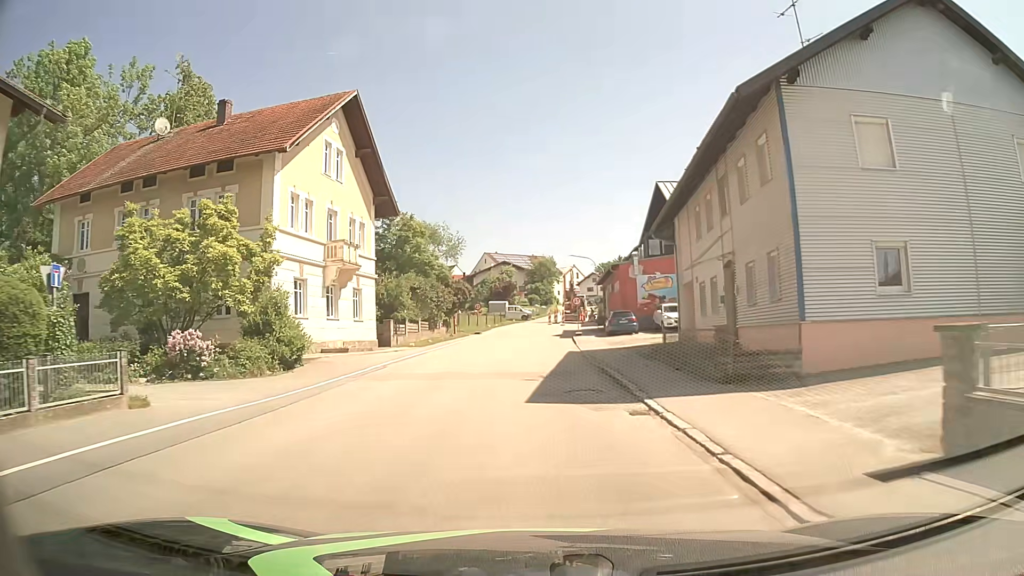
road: secondary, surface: asphalt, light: Day
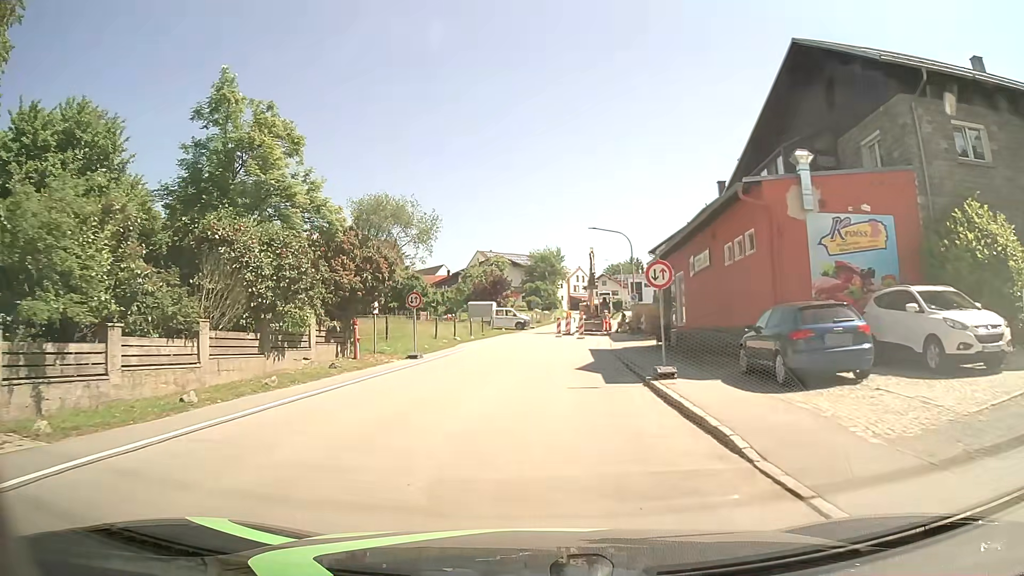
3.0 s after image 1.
(+0.1, +27.4) m; 0°
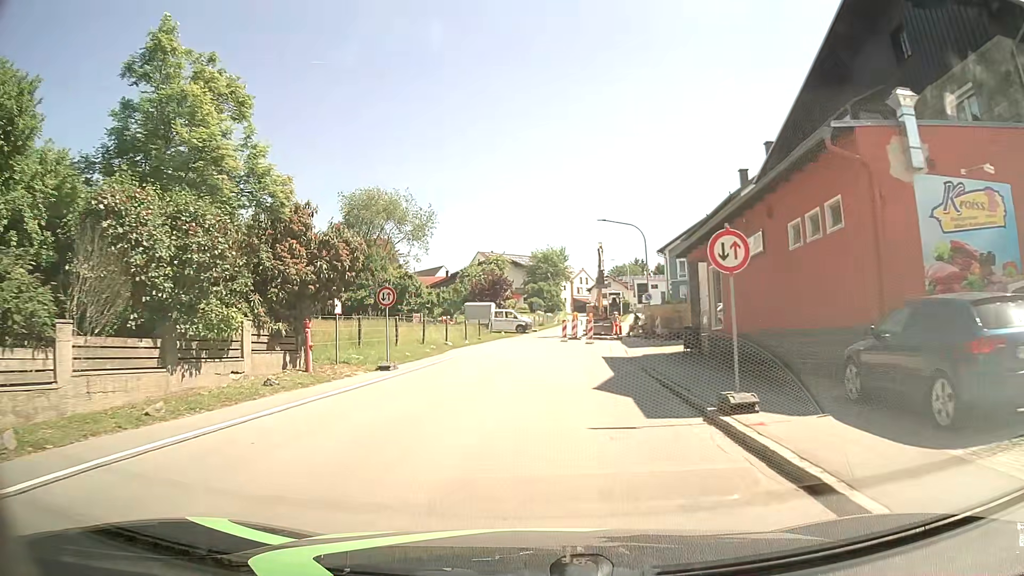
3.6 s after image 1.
(+0.1, +5.0) m; +1°
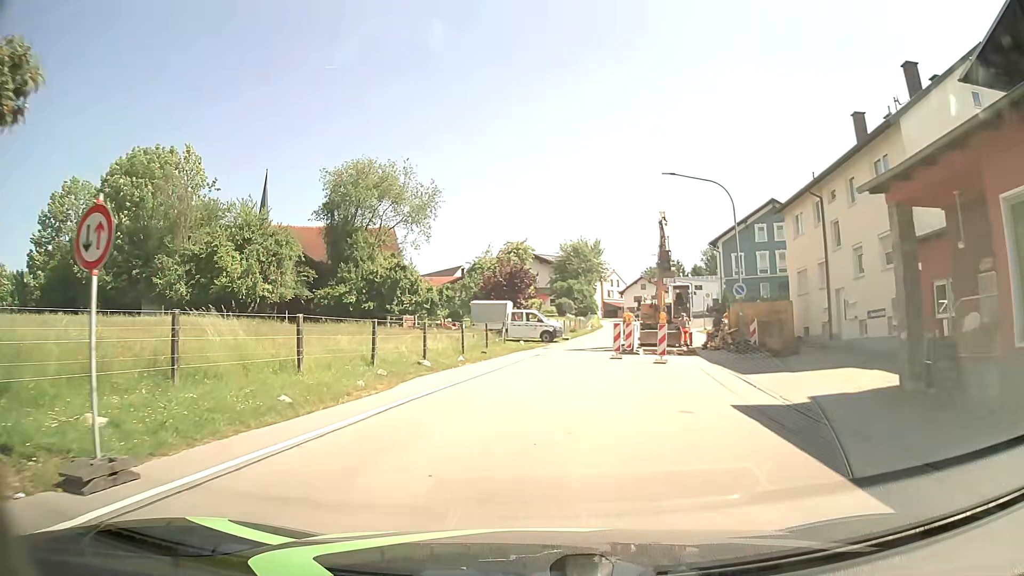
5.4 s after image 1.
(-0.4, +14.7) m; -3°
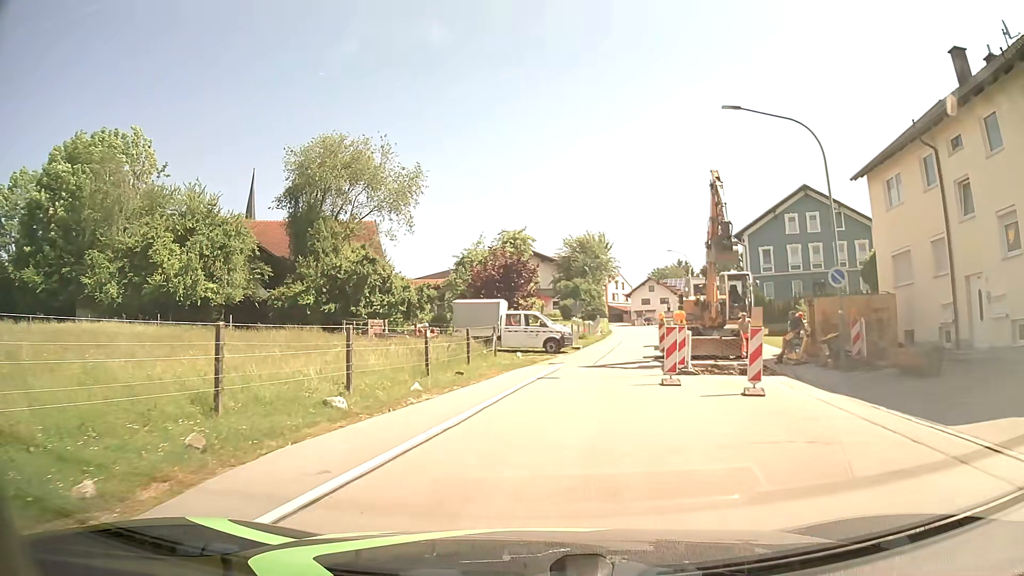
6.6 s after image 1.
(0.0, +9.6) m; 0°
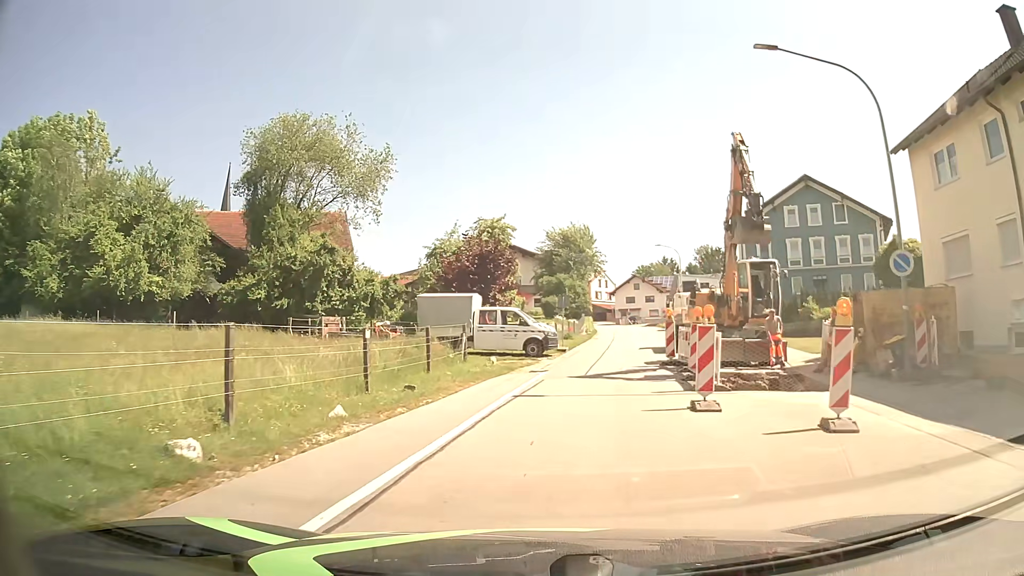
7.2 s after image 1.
(+0.1, +4.6) m; +1°
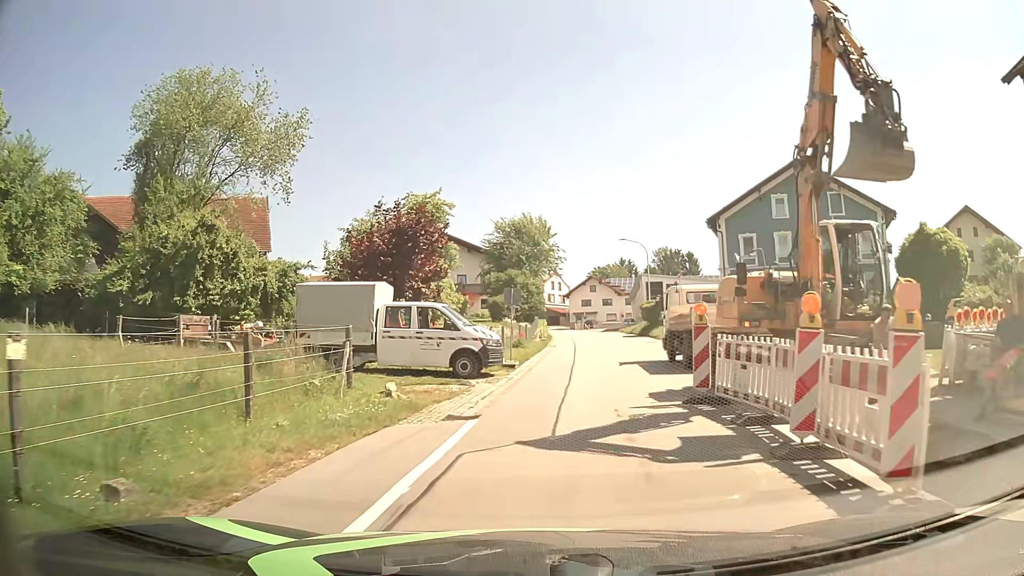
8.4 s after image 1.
(+0.4, +8.8) m; +4°
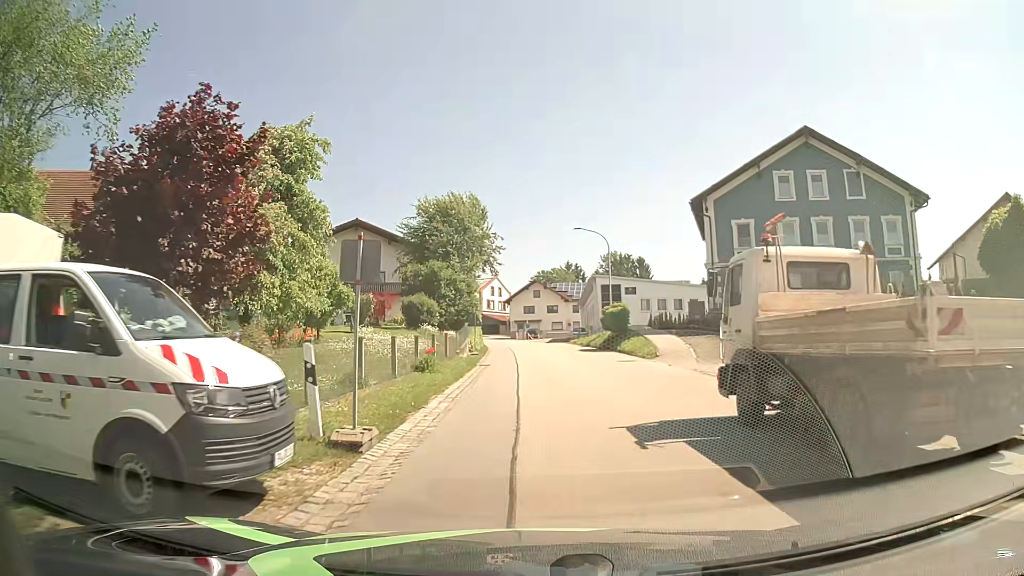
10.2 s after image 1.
(+0.7, +12.8) m; +5°
(0, +10) (+1, +20) (+2, +30) (+2, +40) (+2, +50) (+1, +60) (0, +70) (-1, +80) (-3, +90) (-5, +99) m
